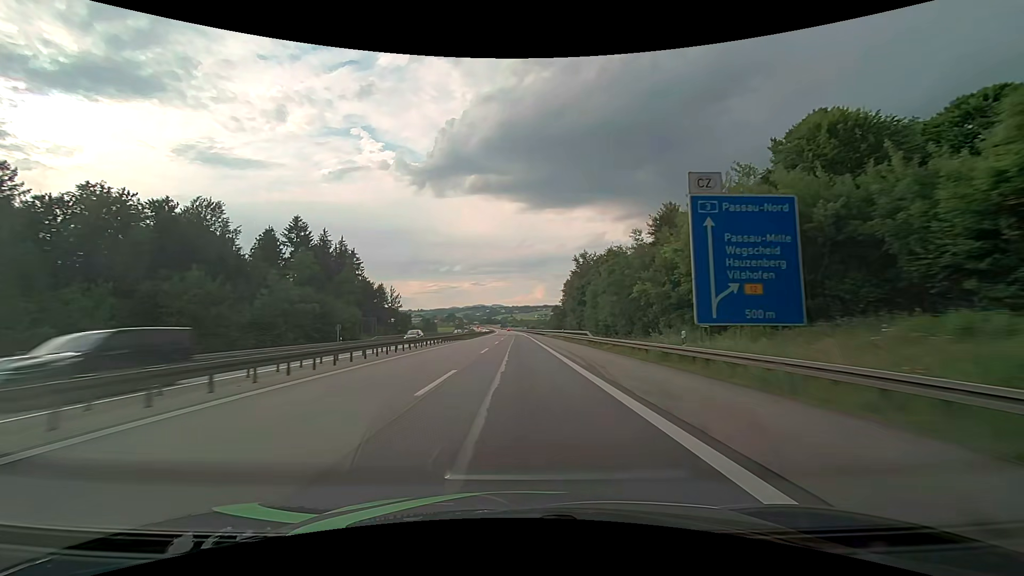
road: motorway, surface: asphalt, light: Day
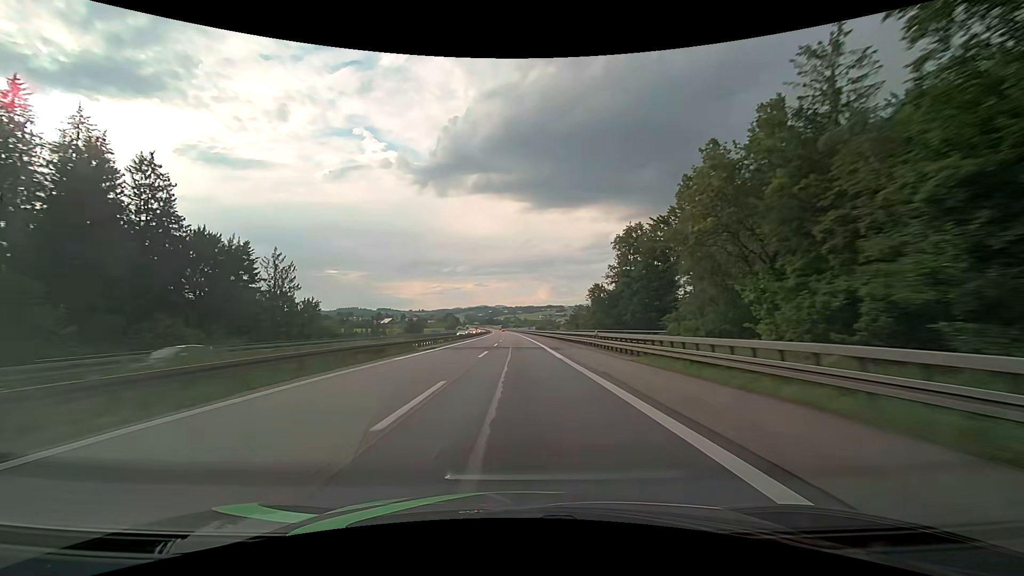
(-0.3, +75.2) m; 0°
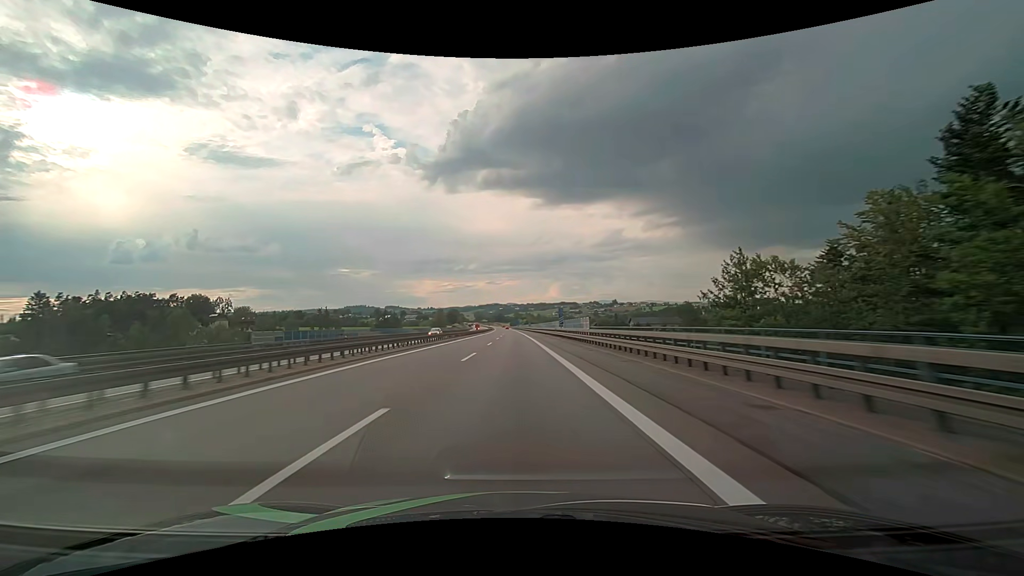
(-0.5, +94.6) m; -1°
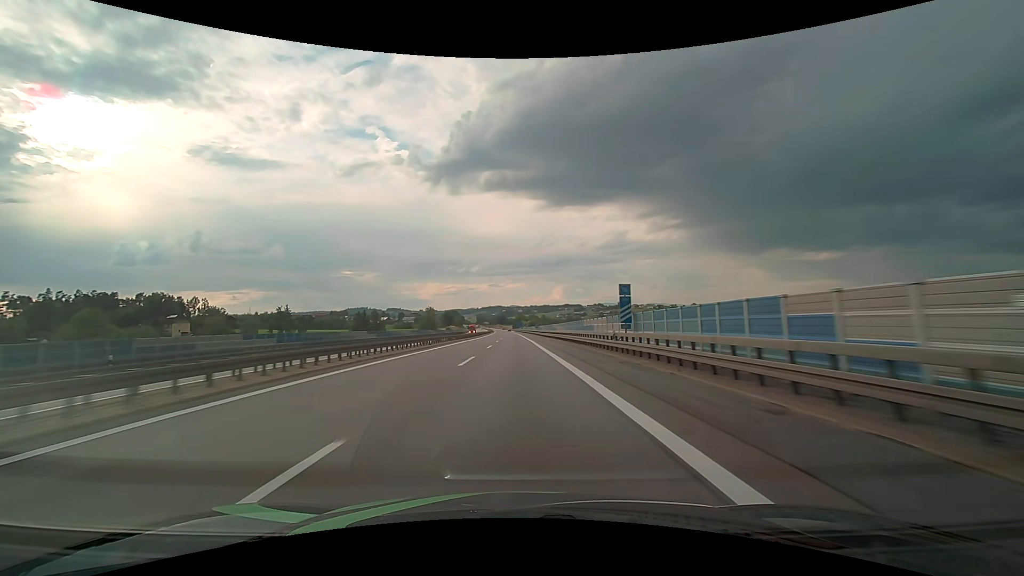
(-0.3, +37.9) m; -1°
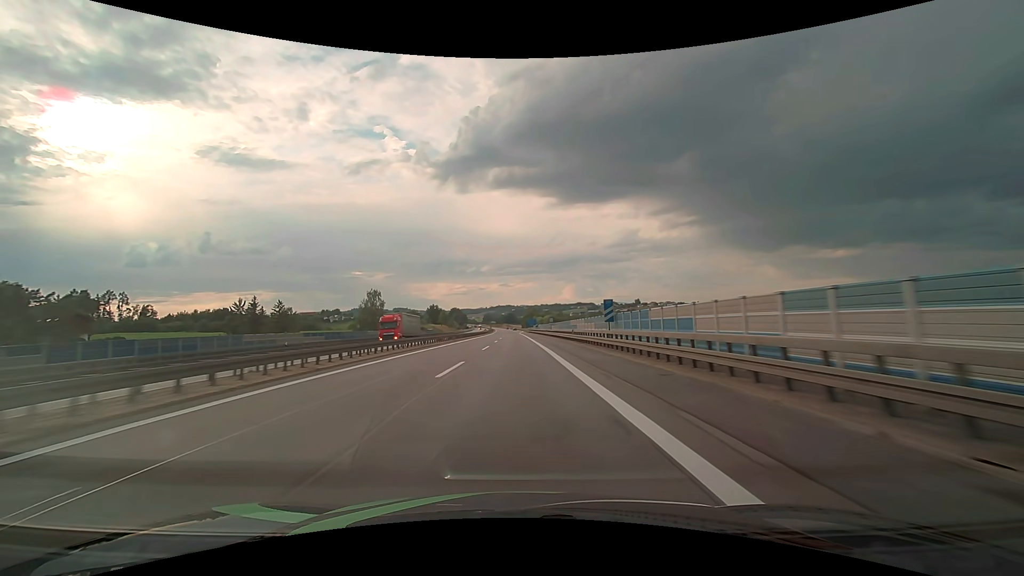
(-0.6, +95.0) m; -1°
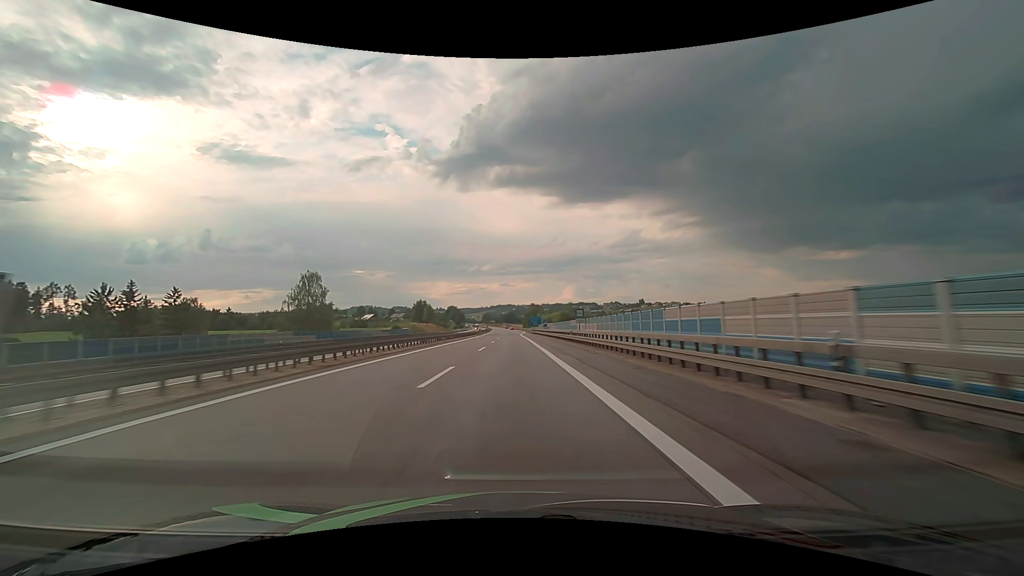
(-0.1, +38.0) m; 0°
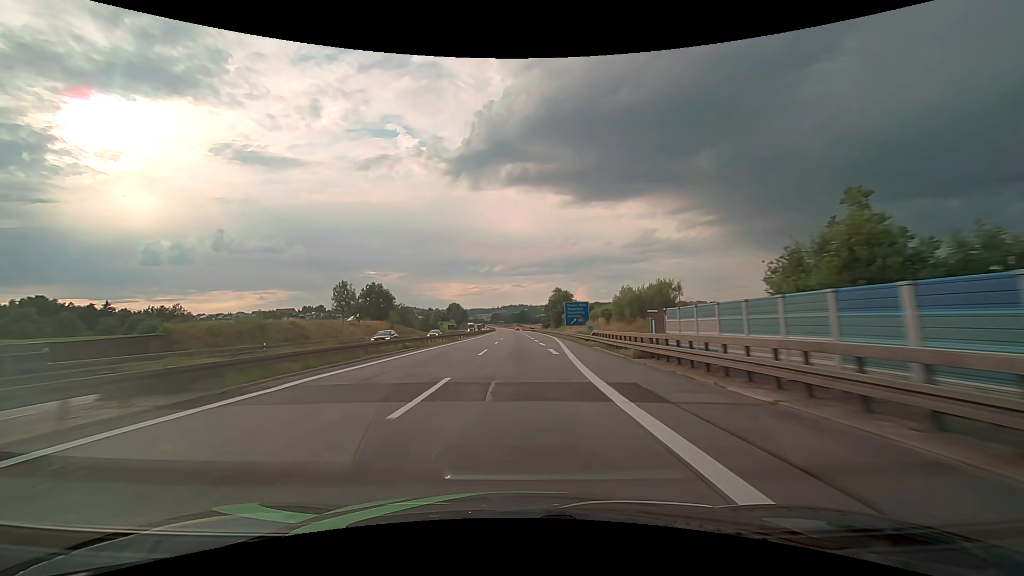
(-1.1, +95.0) m; -1°
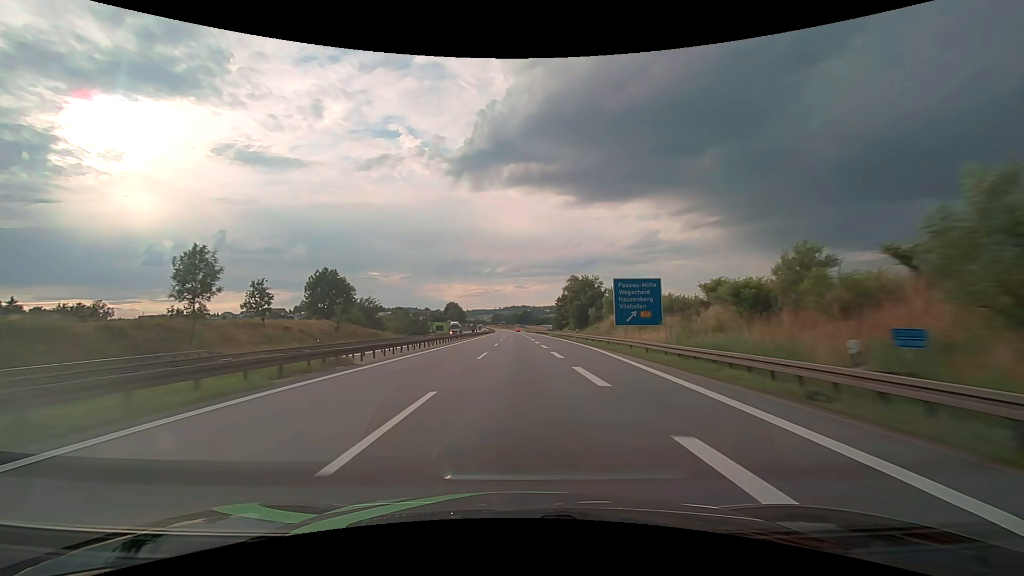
(-0.1, +38.0) m; 0°
(0, +10) (0, +20) (0, +30) (0, +40) (0, +50) (0, +60) (0, +70) (0, +80) (-1, +90) (-1, +100) m
